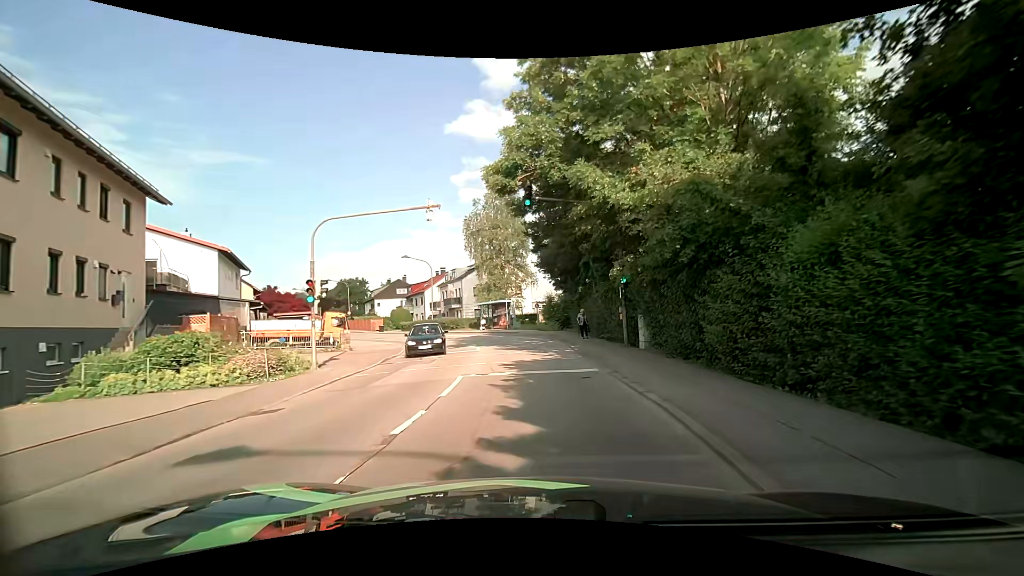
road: unclassified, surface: asphalt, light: Day
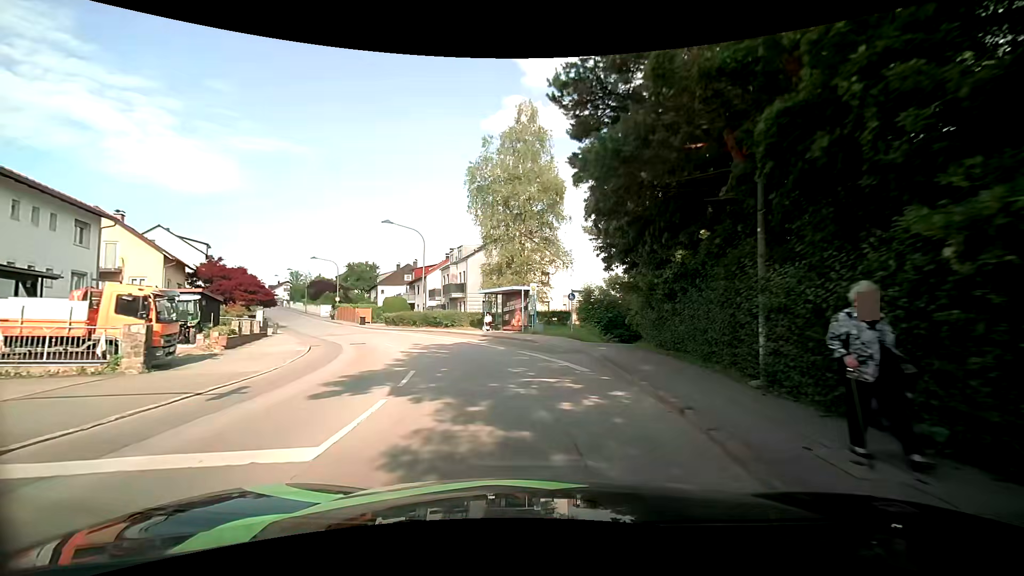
(-0.7, +18.5) m; -4°
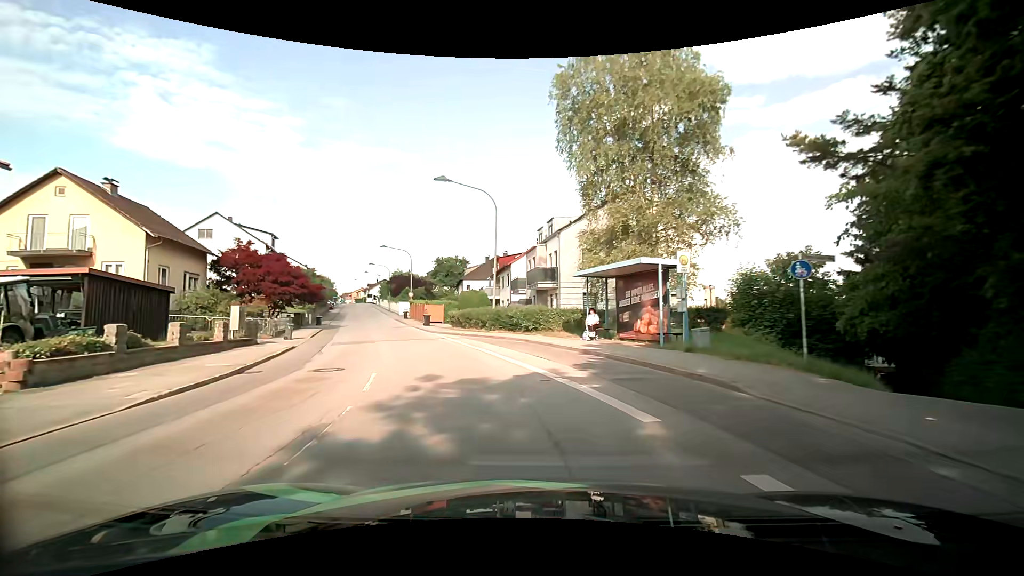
(-1.4, +14.5) m; -12°
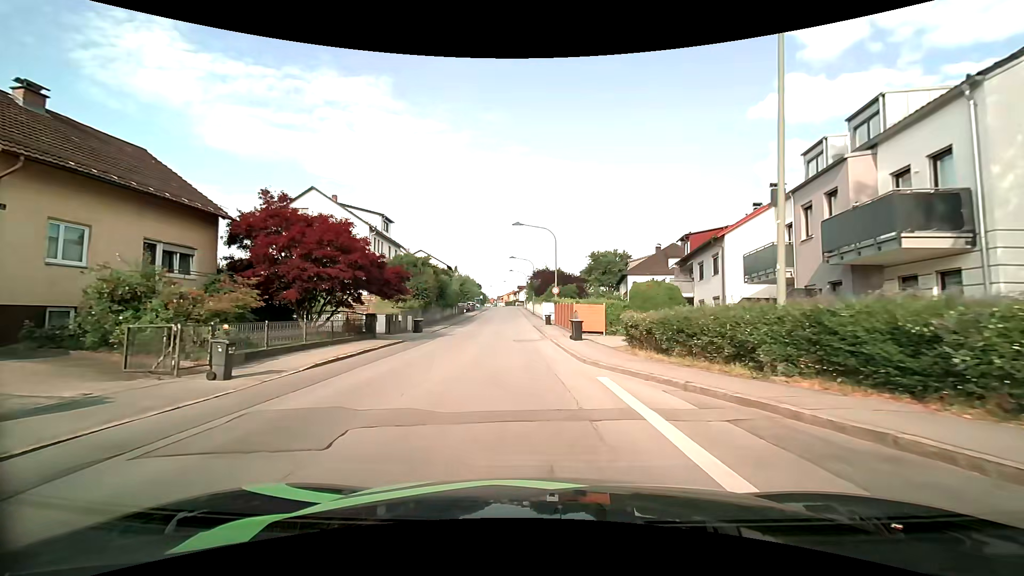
(-3.7, +19.6) m; -18°
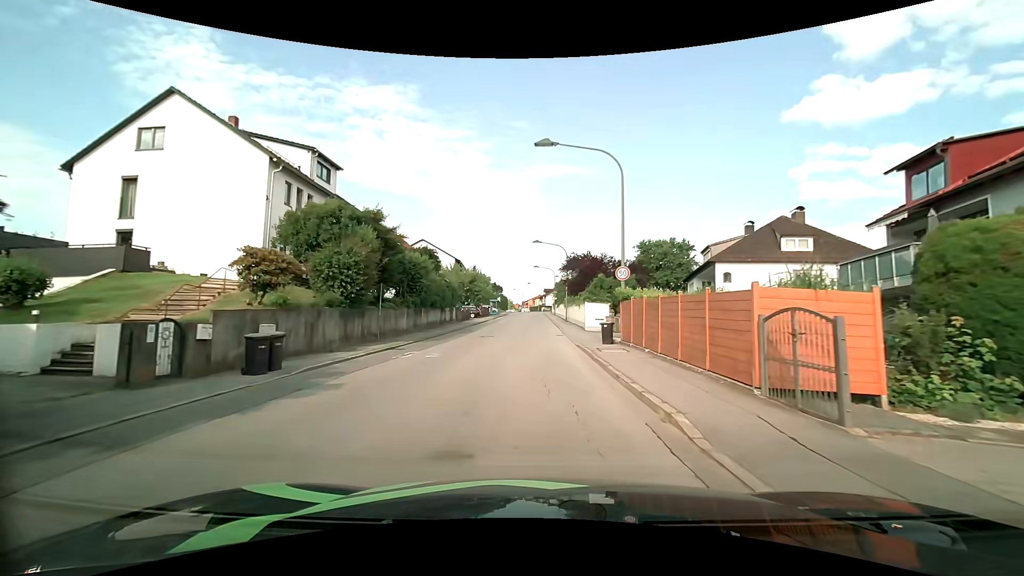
(-0.9, +22.5) m; -4°
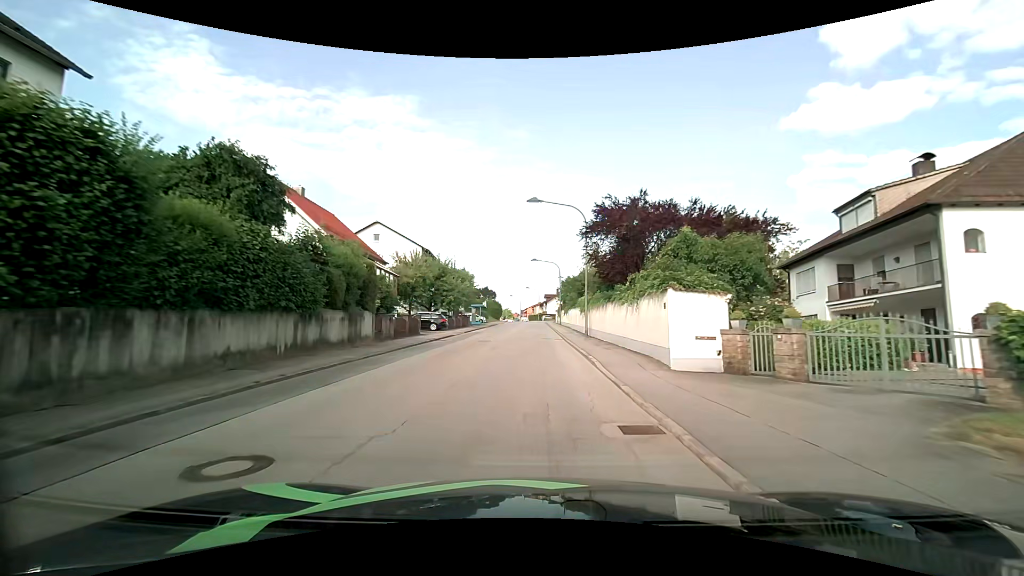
(+0.2, +24.0) m; 0°
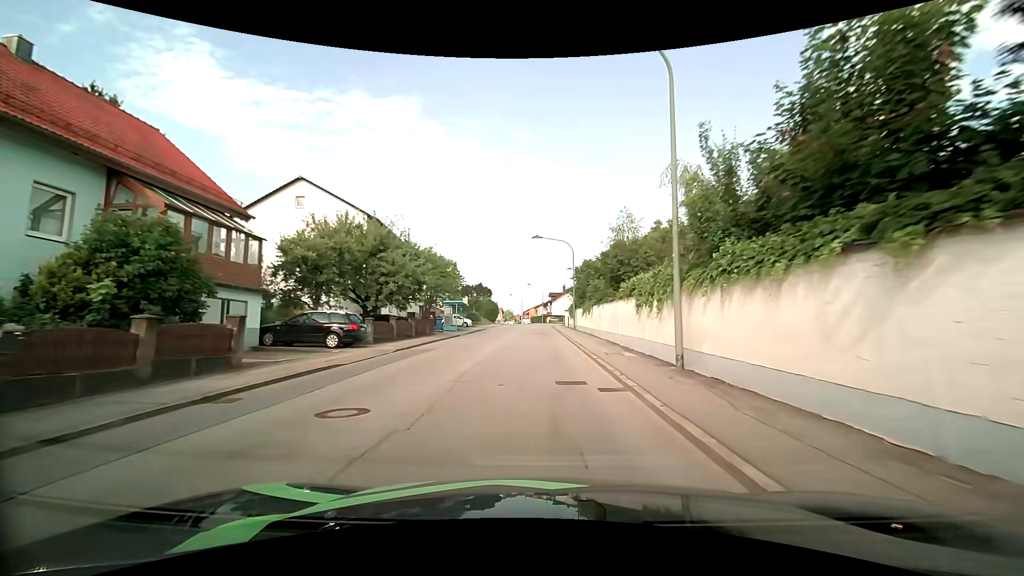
(-0.1, +20.6) m; 0°
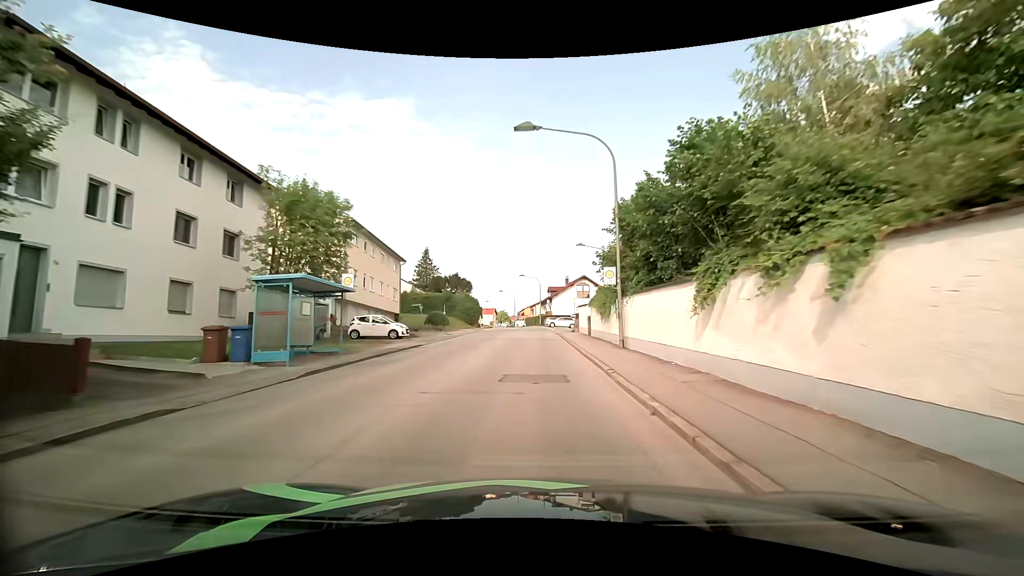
(+0.1, +28.1) m; 0°
(0, +10) (0, +20) (0, +30) (0, +40) (0, +50) (0, +60) (-1, +70) (-2, +80) (-3, +90) (-4, +100) m
